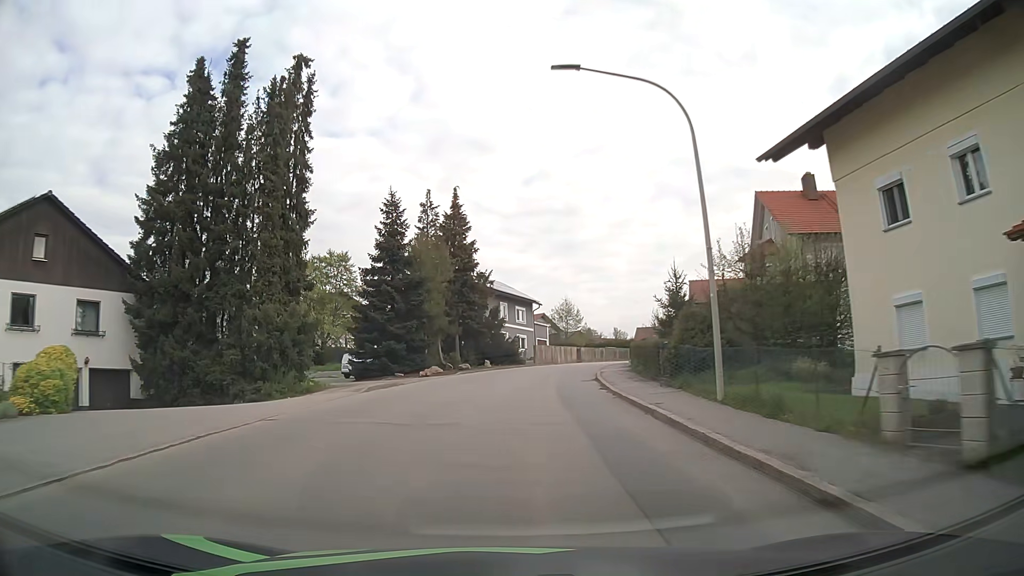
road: tertiary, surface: asphalt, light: Day
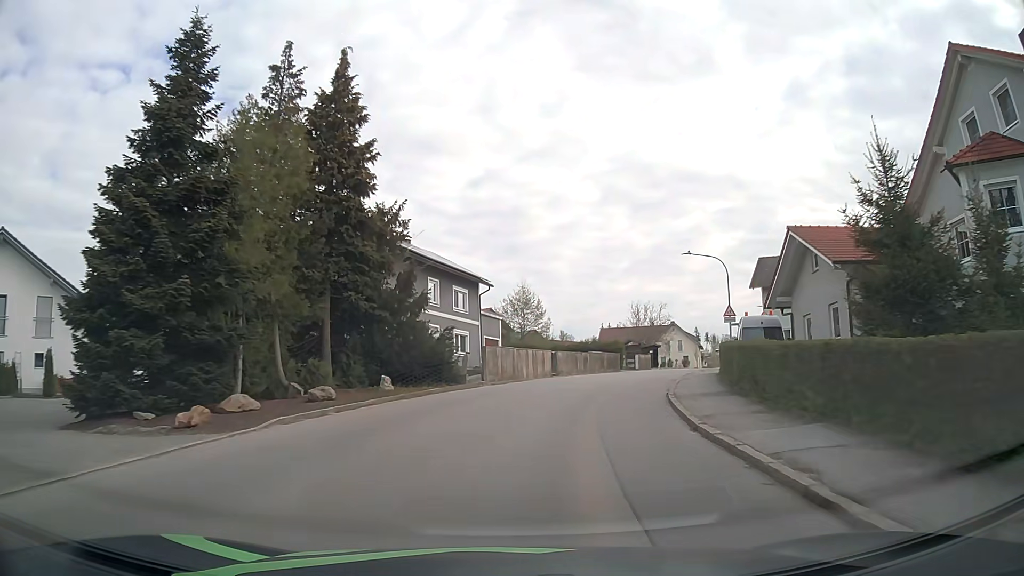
(+0.6, +22.9) m; +4°
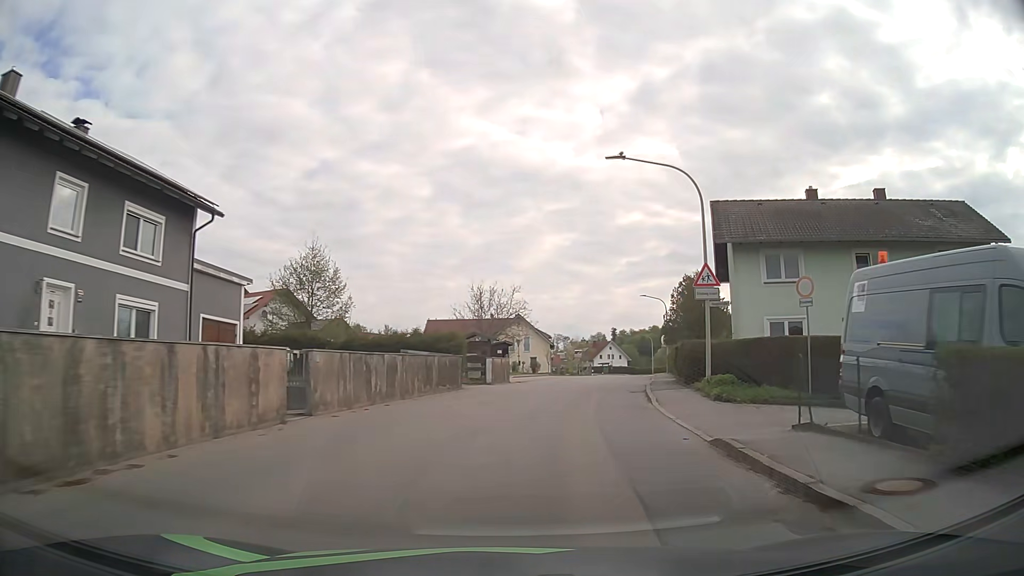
(+3.0, +22.6) m; +15°
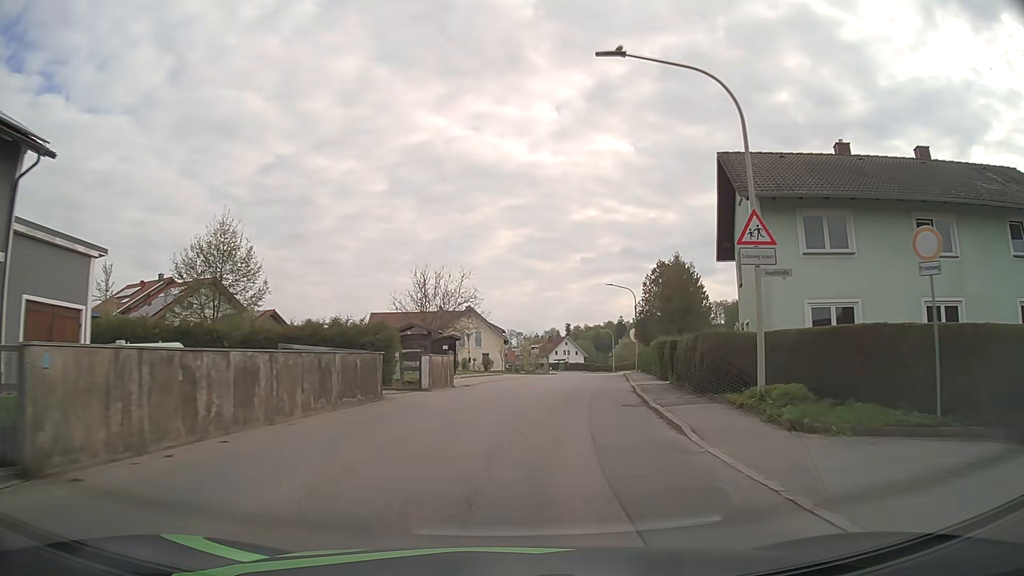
(+0.2, +7.6) m; +4°
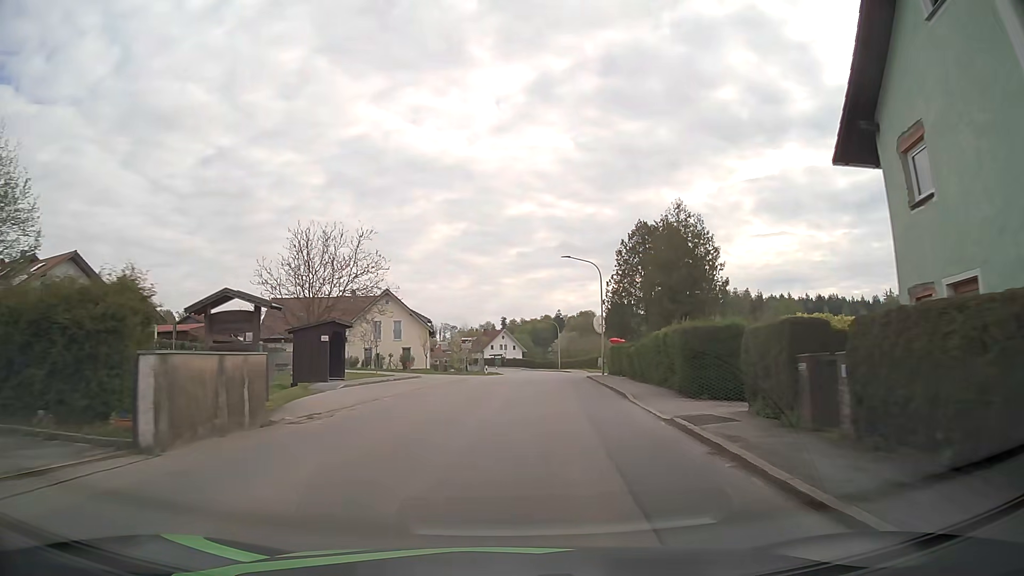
(+0.7, +15.4) m; +5°
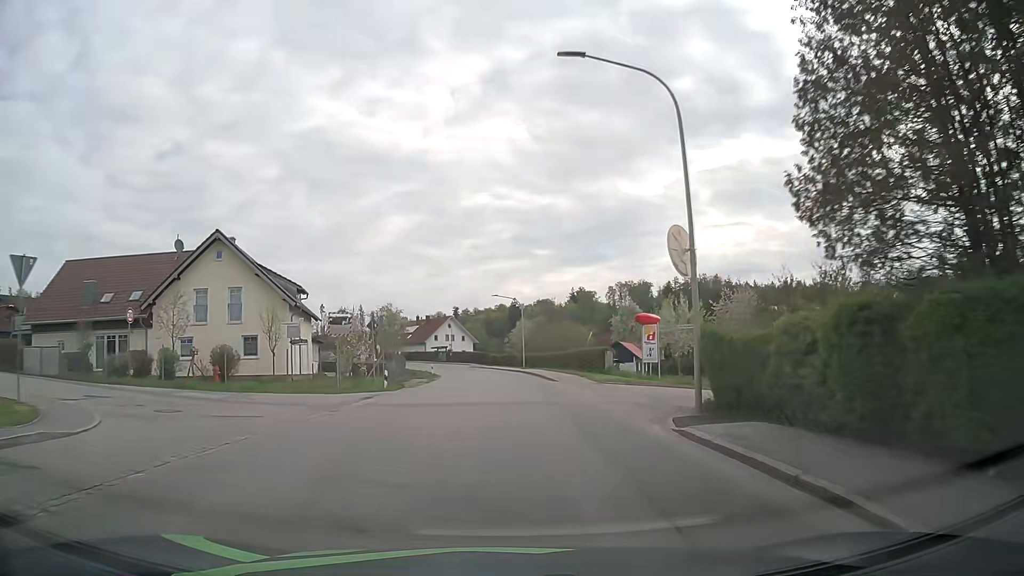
(+1.4, +31.1) m; +4°
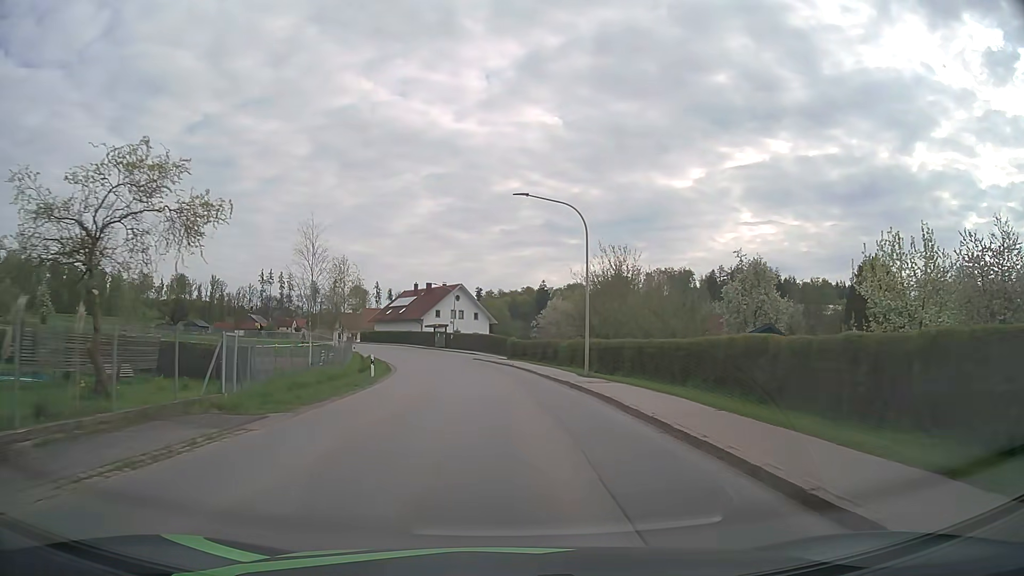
(-0.7, +38.9) m; -3°
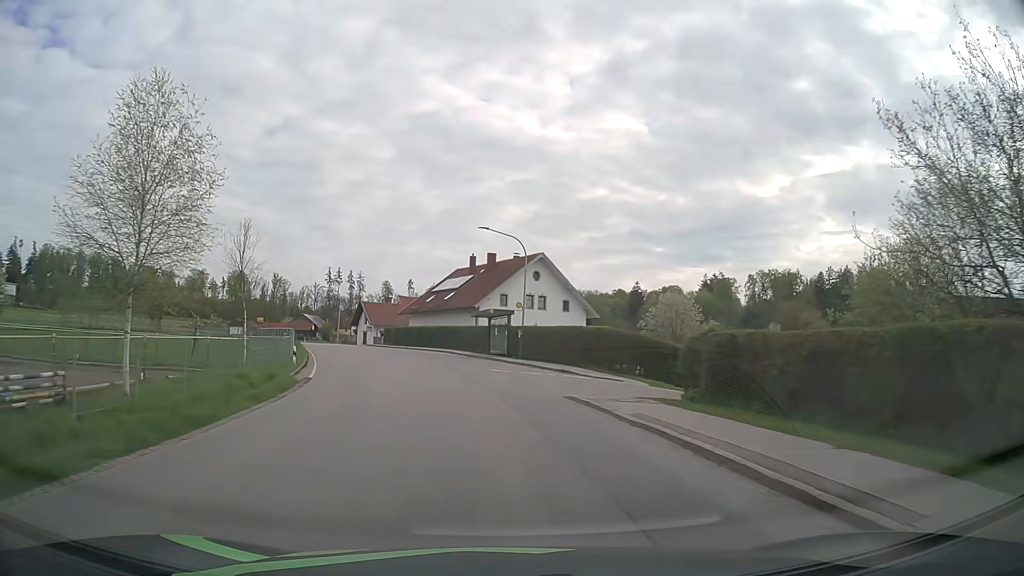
(-1.8, +38.5) m; -7°
(0, +10) (-1, +20) (-3, +30) (-6, +39) (-9, +49) (-13, +58) (-17, +67) (-21, +76) (-25, +86) (-29, +95) m
